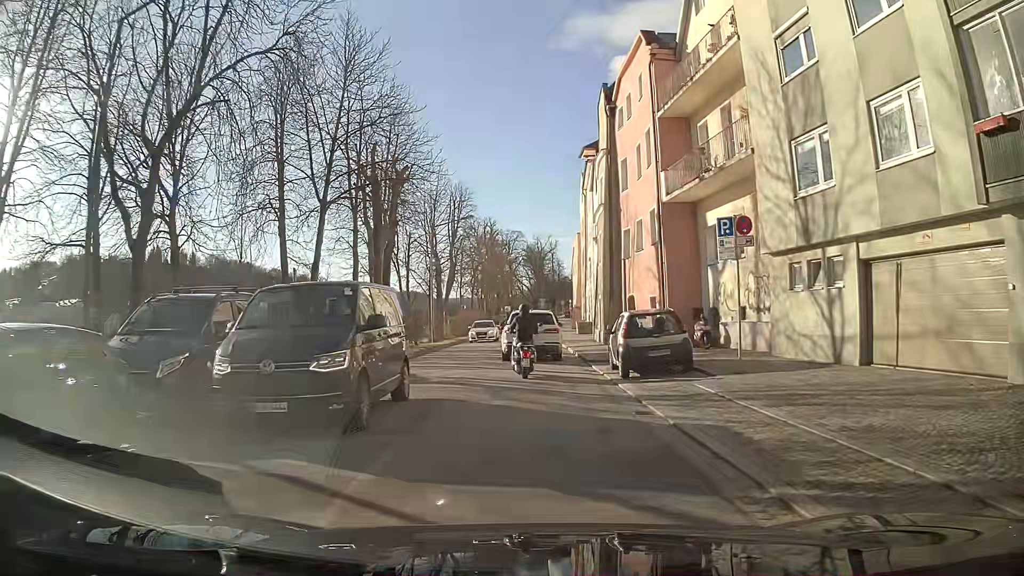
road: primary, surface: asphalt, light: Day
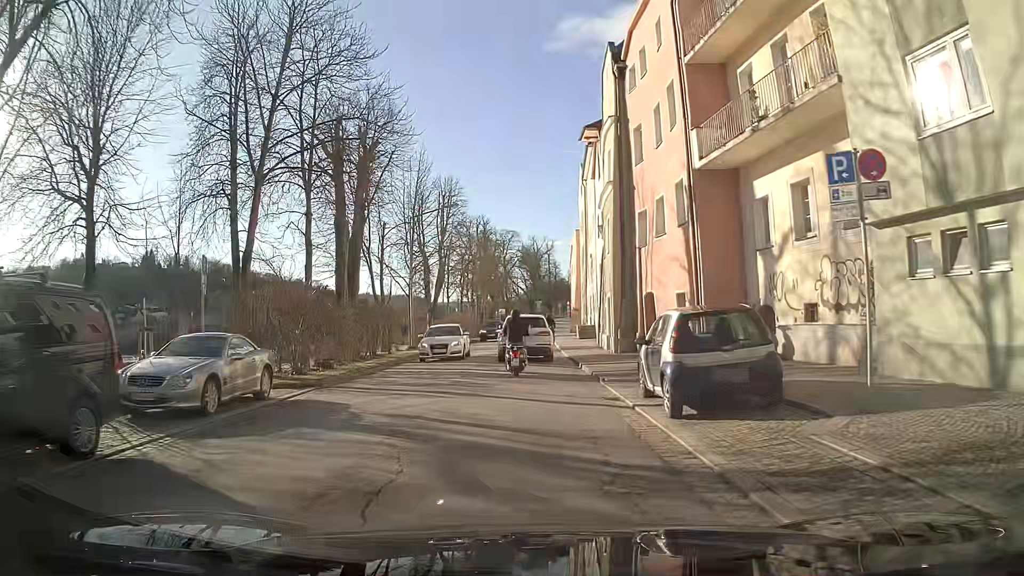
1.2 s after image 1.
(0.0, +6.1) m; -1°
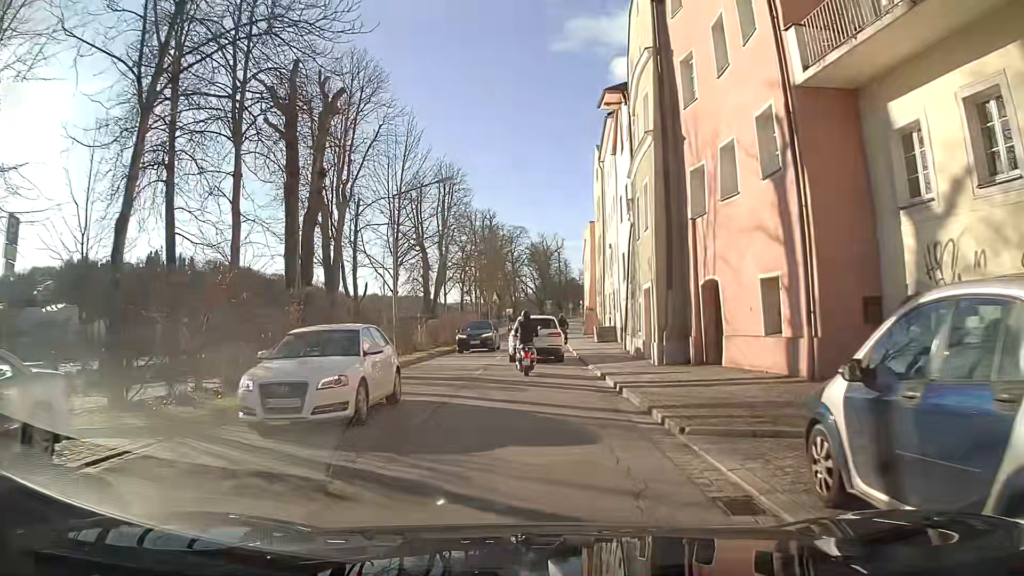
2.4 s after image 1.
(0.0, +7.4) m; 0°
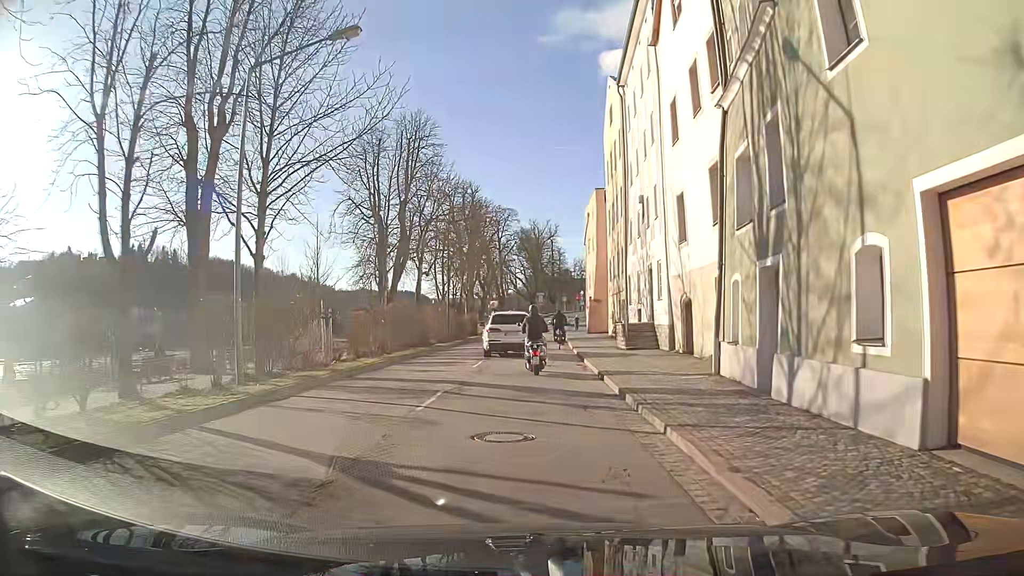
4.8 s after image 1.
(+0.2, +16.7) m; +1°
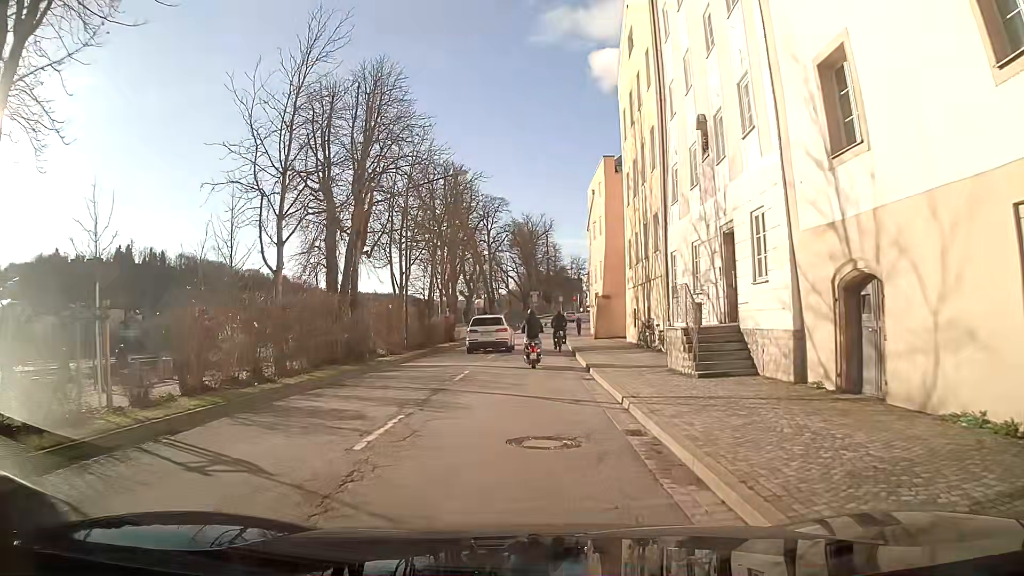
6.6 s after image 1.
(+0.1, +12.2) m; 0°
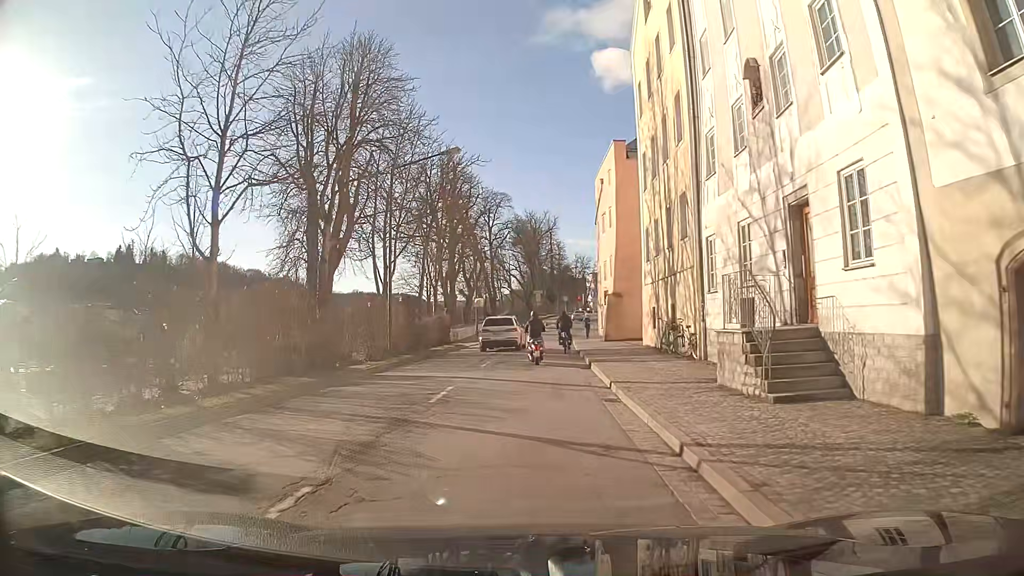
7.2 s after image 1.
(0.0, +4.3) m; 0°
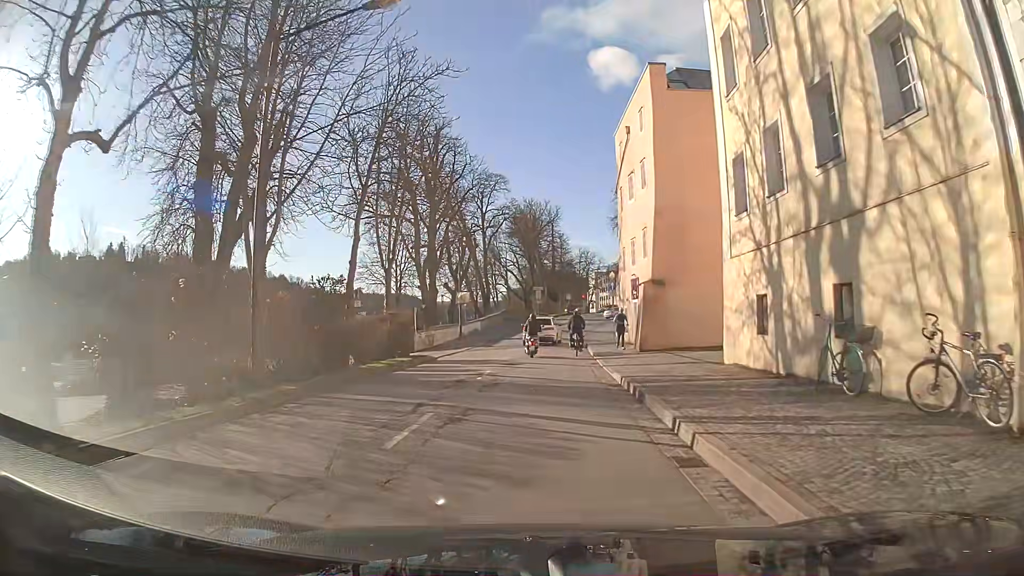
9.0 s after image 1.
(+0.1, +13.4) m; +1°
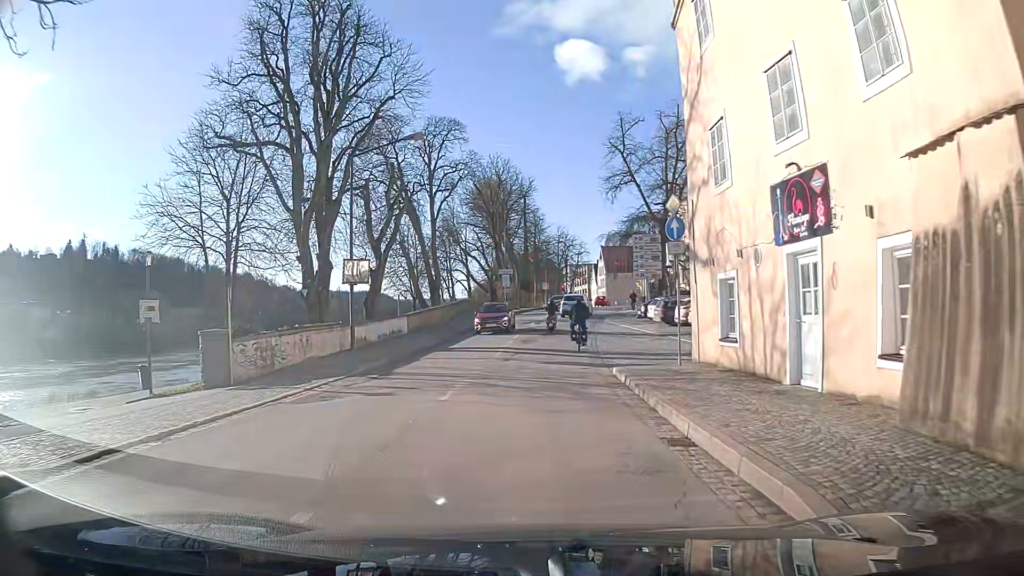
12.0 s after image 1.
(+0.2, +23.3) m; +1°
(0, +10) (+1, +20) (+1, +30) (+3, +40) (+5, +50) (+7, +59) (+9, +69) (+11, +79) (+13, +89) (+17, +98) m
